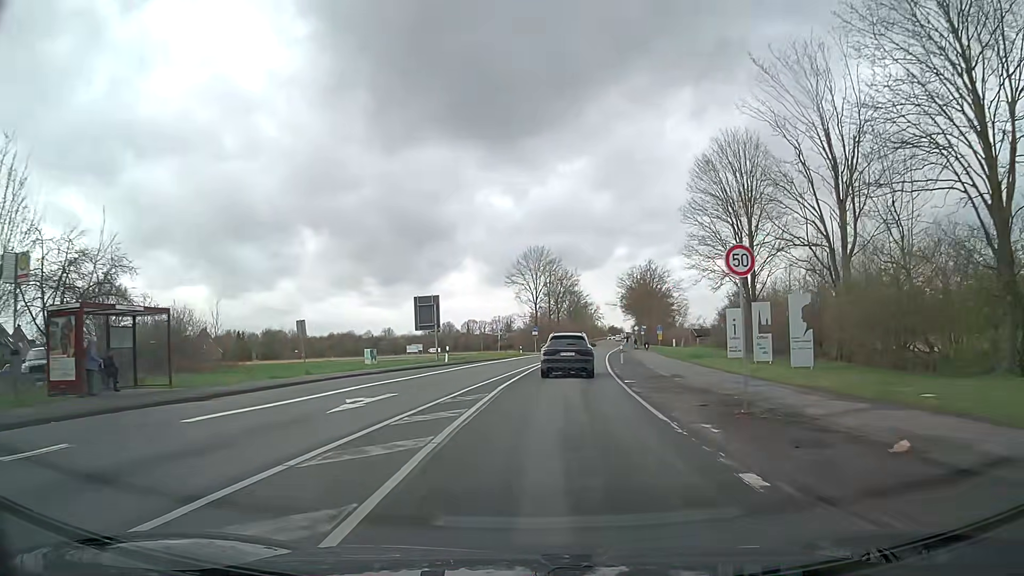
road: secondary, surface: asphalt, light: Day
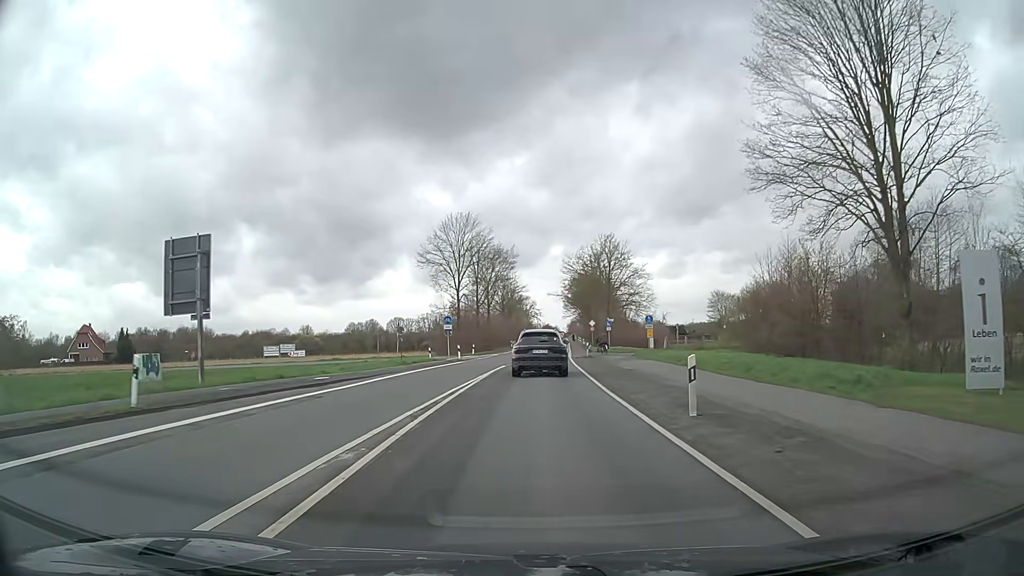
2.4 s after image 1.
(+1.6, +29.7) m; +6°
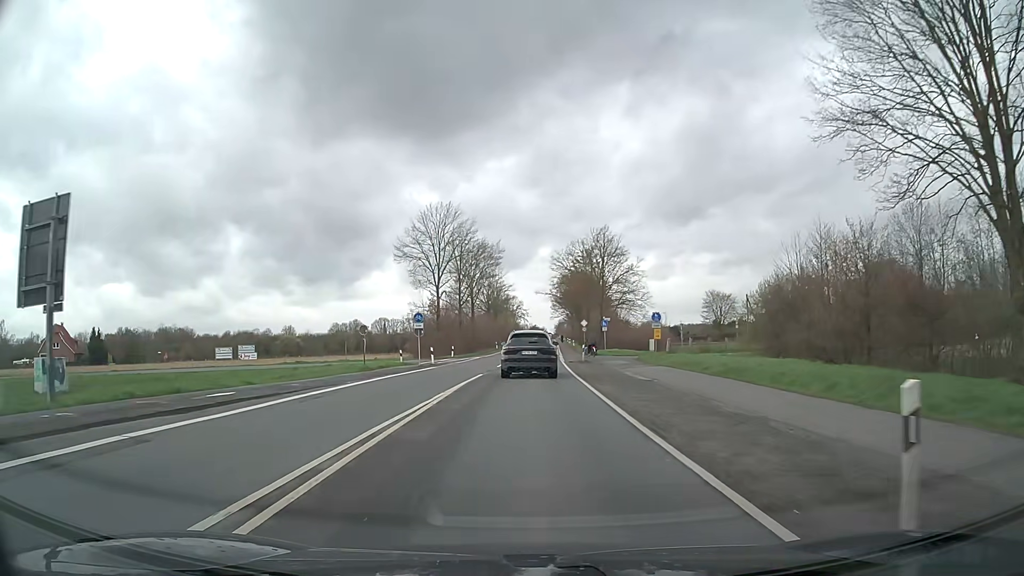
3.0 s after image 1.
(+0.1, +7.5) m; +1°
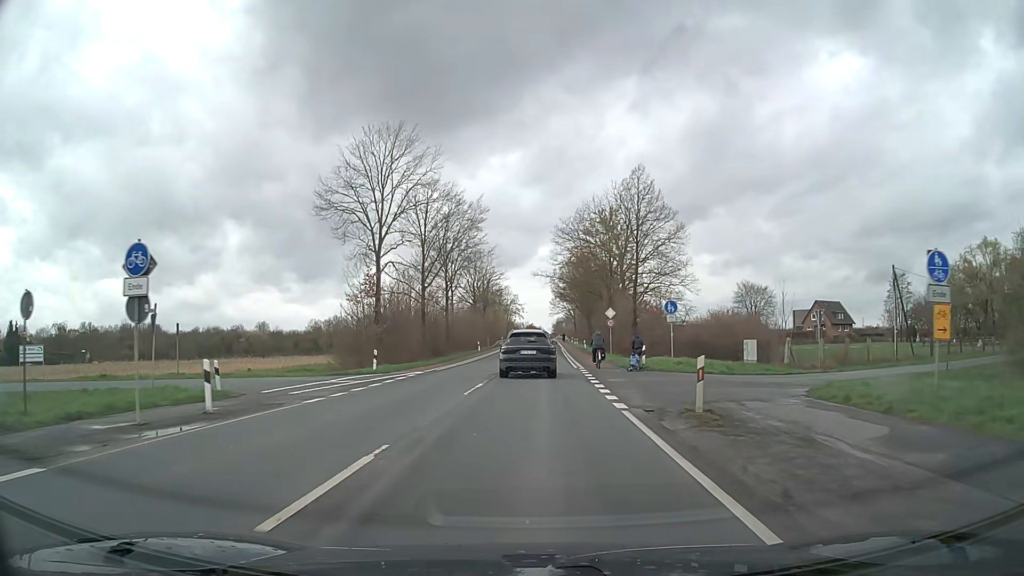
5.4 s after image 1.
(+0.1, +30.1) m; 0°
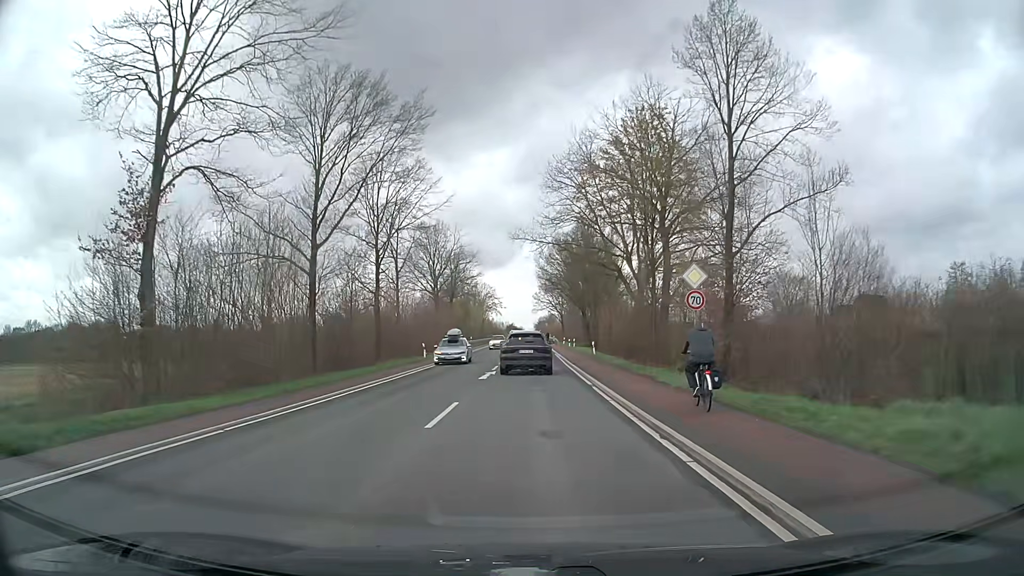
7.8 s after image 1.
(+0.3, +30.2) m; +1°
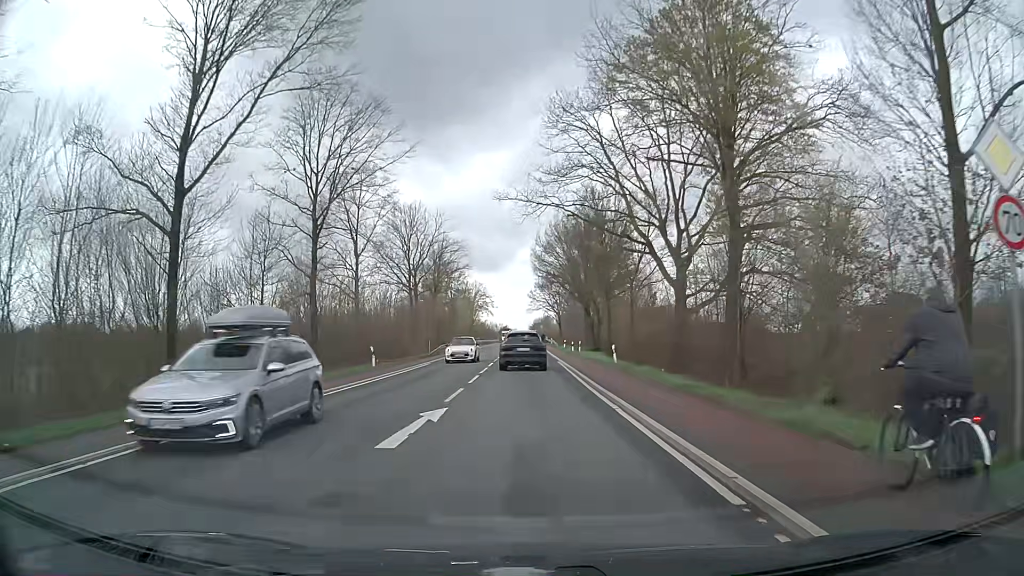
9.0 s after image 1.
(+0.1, +15.2) m; +1°
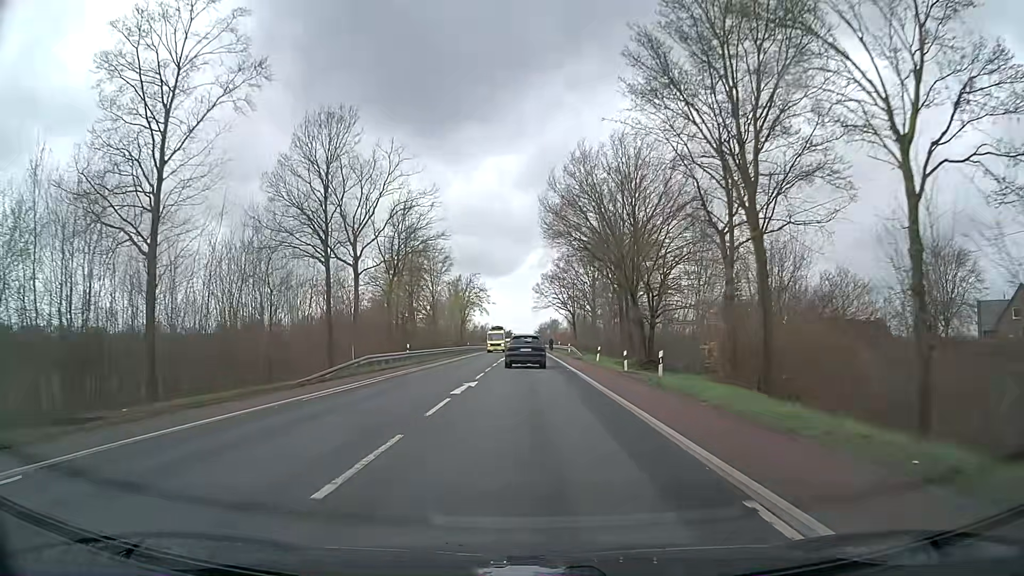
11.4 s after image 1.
(-0.2, +33.5) m; 0°
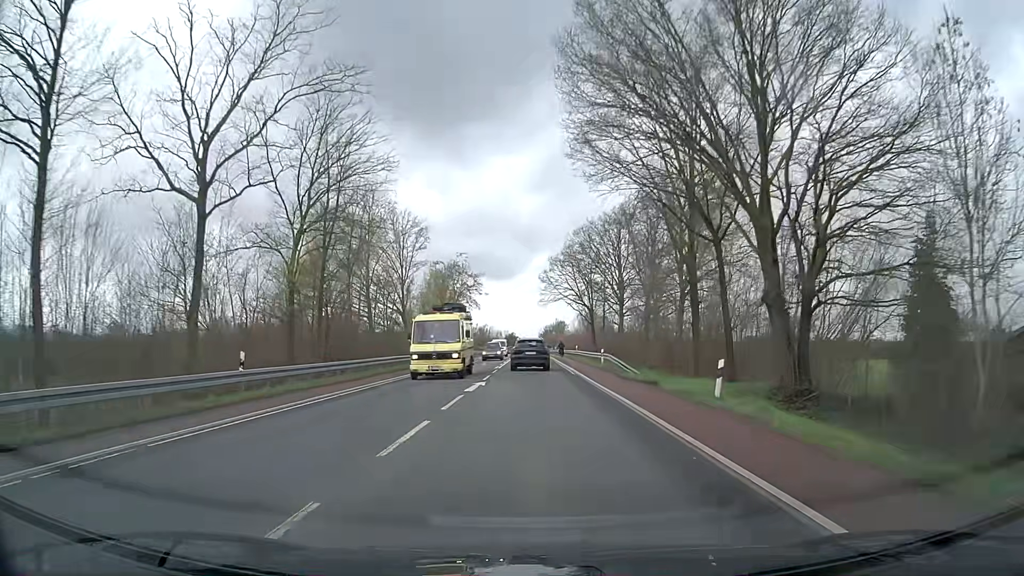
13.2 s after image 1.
(-0.1, +28.2) m; 0°
(0, +10) (0, +20) (0, +30) (0, +40) (0, +50) (0, +60) (0, +70) (0, +80) (0, +90) (0, +100) m
